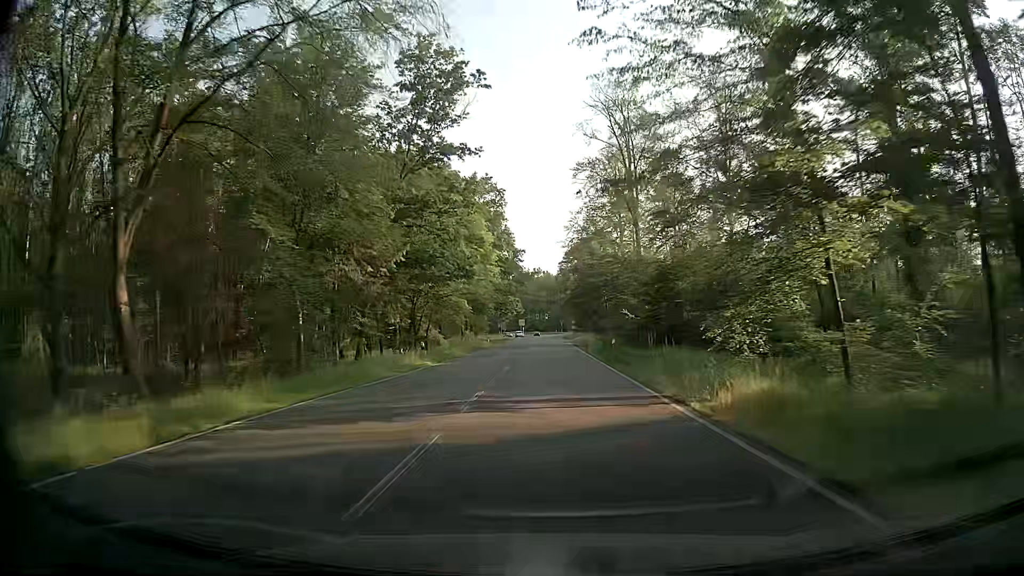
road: secondary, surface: asphalt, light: Day
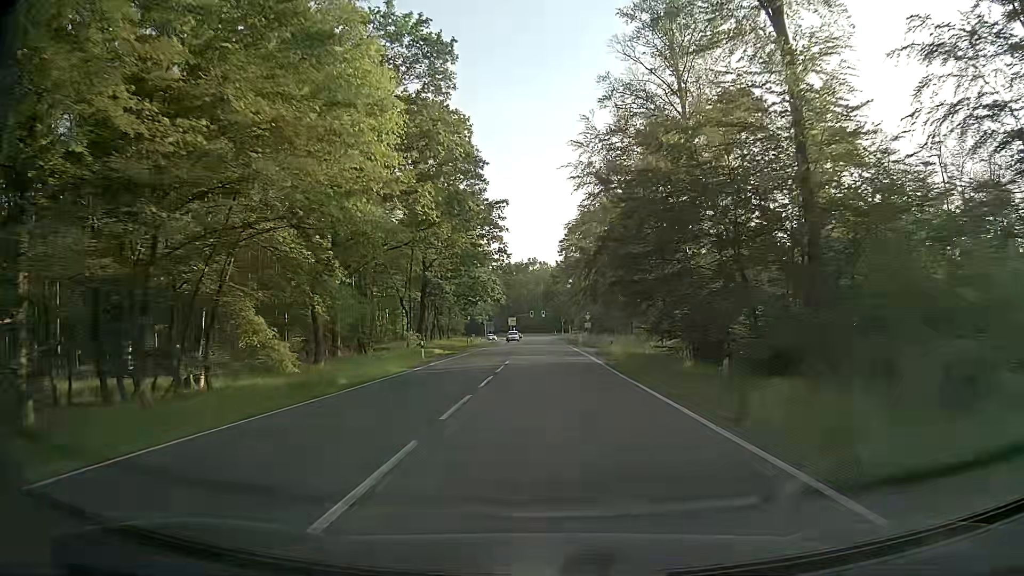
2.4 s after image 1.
(+0.3, +42.9) m; 0°
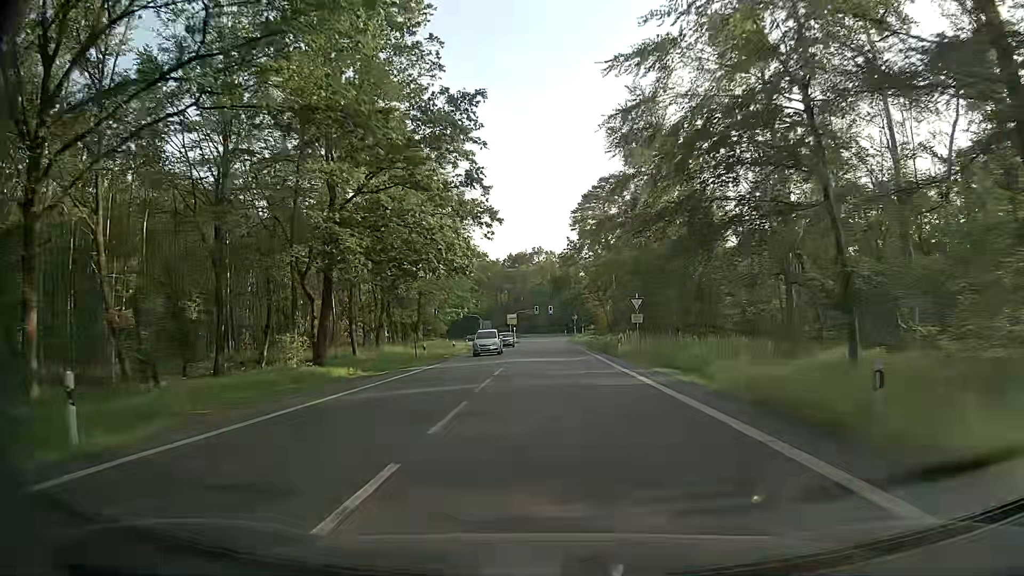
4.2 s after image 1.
(-0.1, +31.6) m; 0°
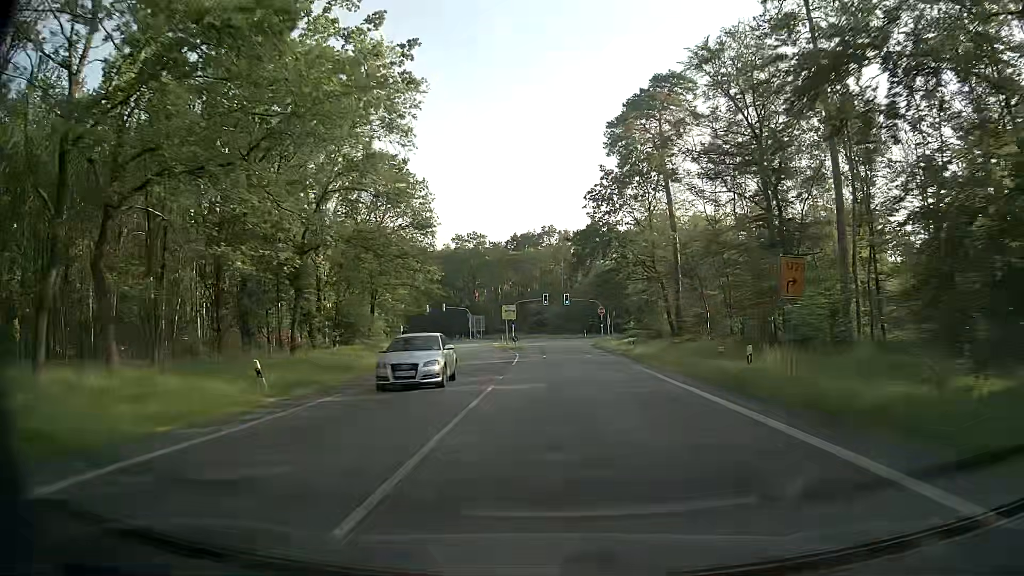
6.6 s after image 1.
(-0.4, +41.4) m; -1°
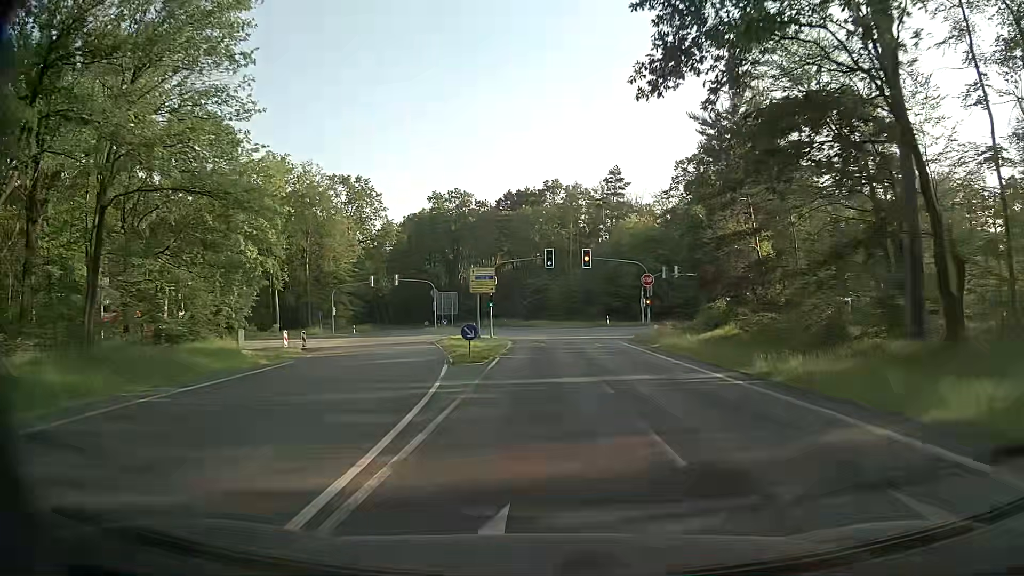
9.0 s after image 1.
(-0.4, +38.1) m; -1°
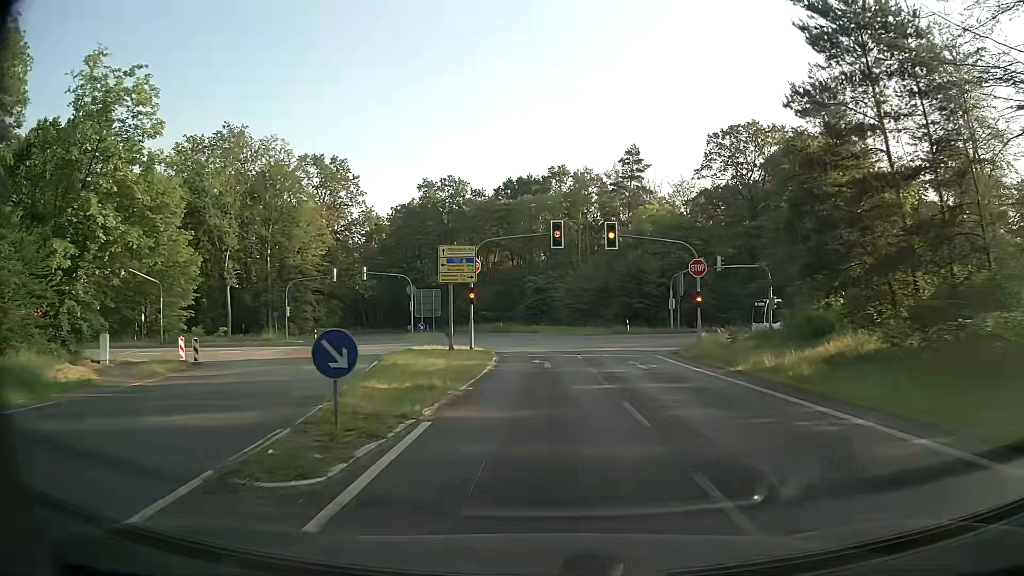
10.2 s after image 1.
(-0.1, +15.2) m; 0°
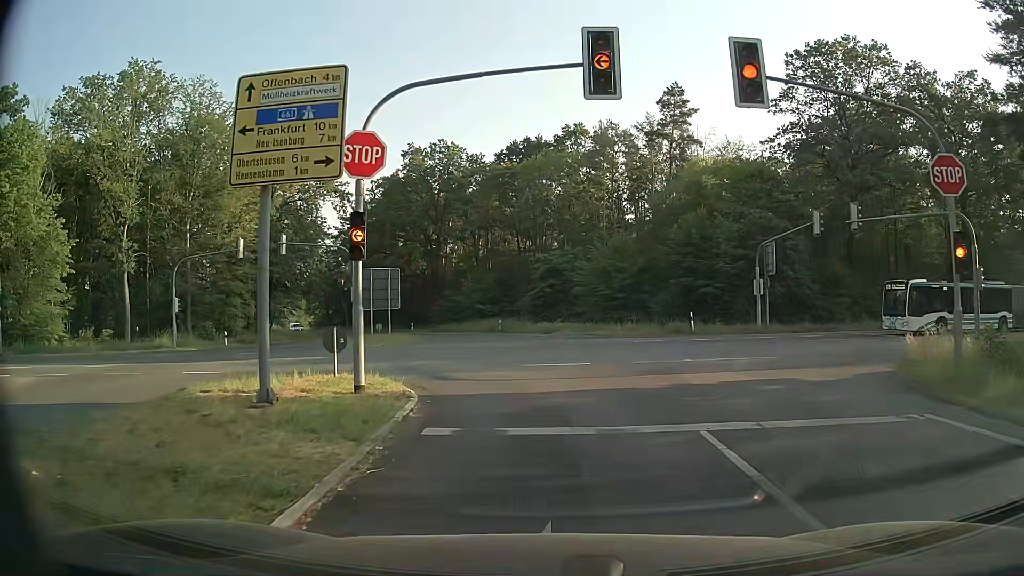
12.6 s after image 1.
(-0.2, +21.8) m; -1°
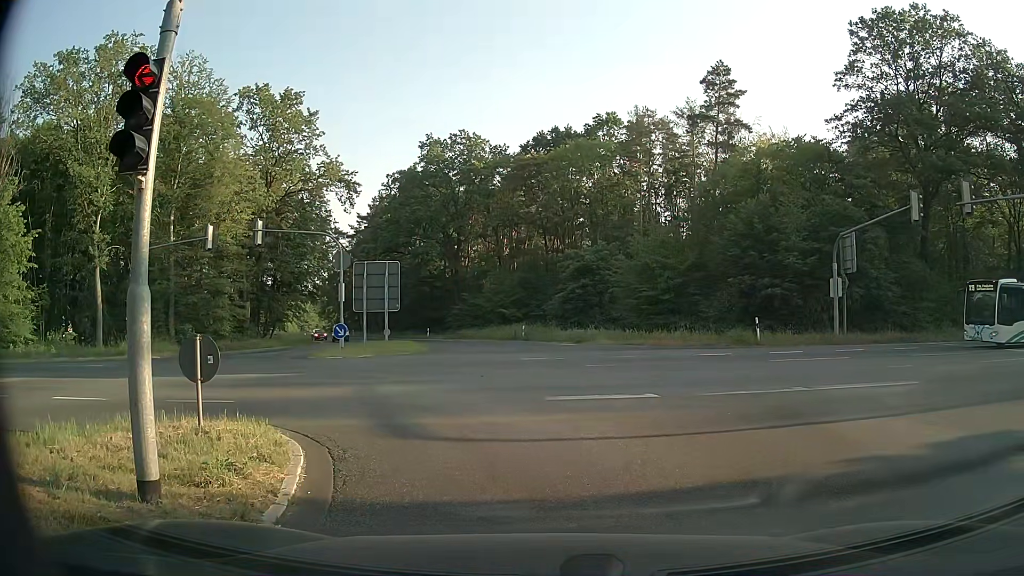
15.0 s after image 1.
(-0.1, +7.0) m; -3°
